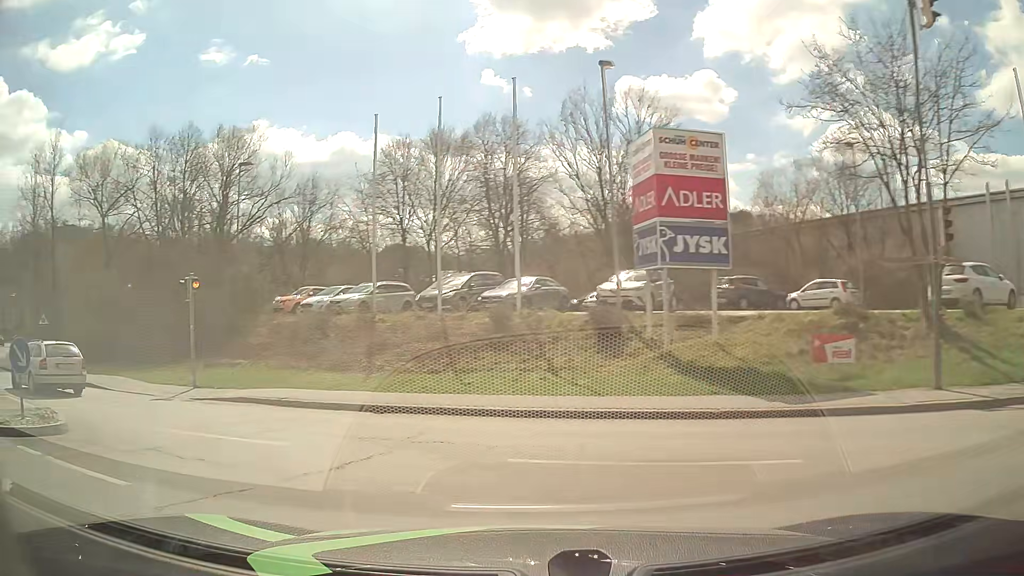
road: primary_link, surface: asphalt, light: Day
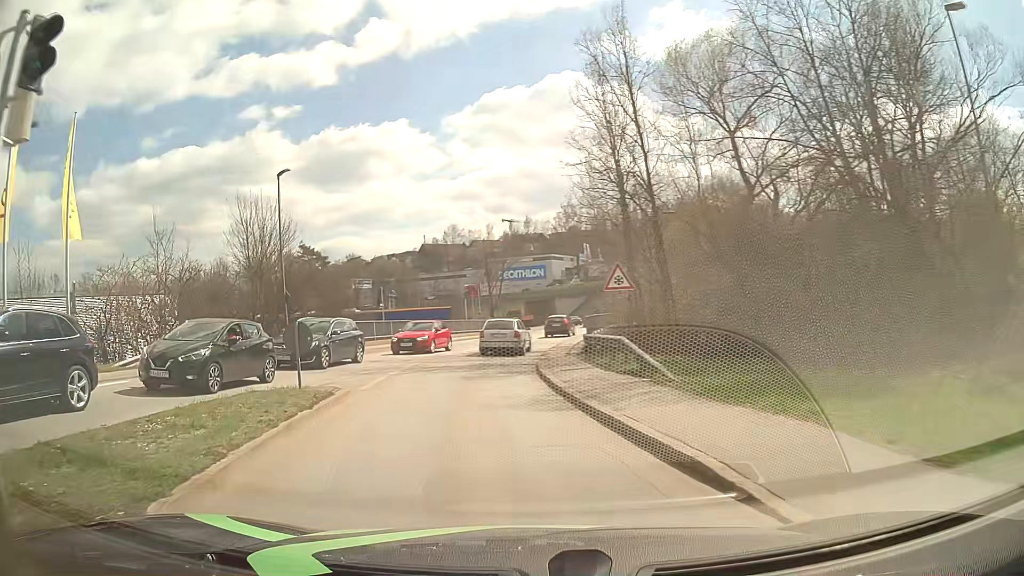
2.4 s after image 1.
(-8.9, +13.8) m; -57°
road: tertiary
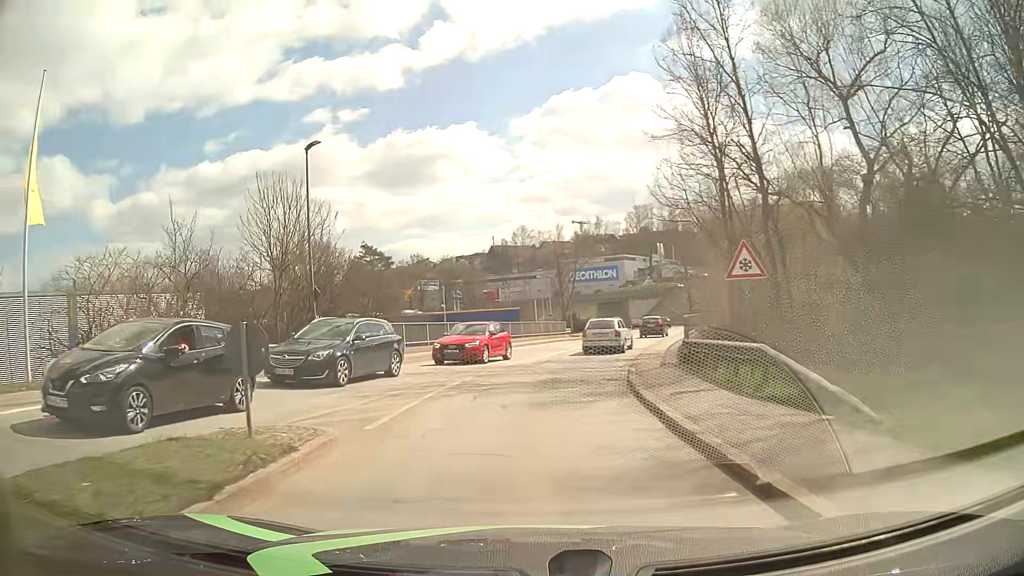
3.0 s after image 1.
(-0.3, +5.3) m; -6°
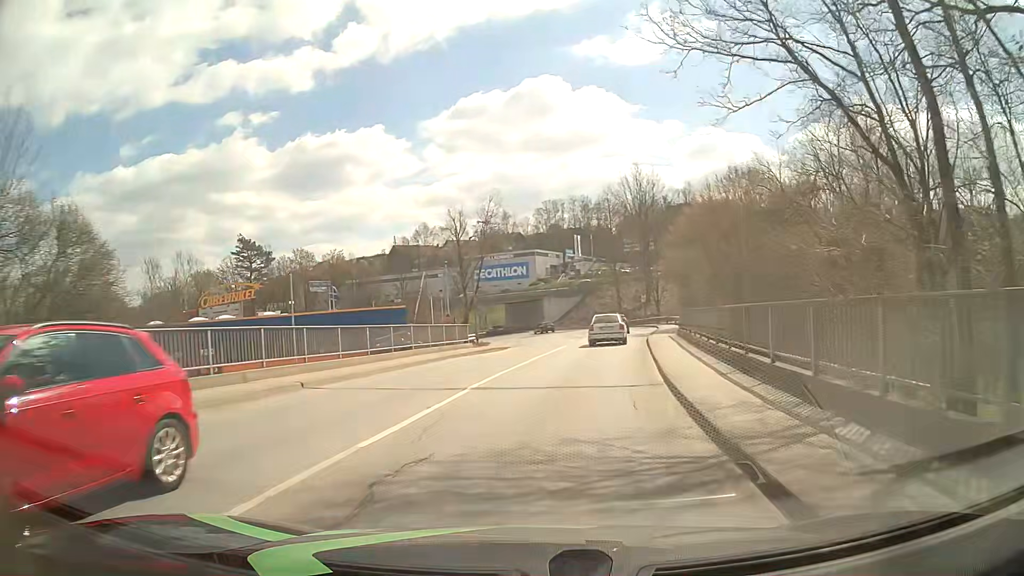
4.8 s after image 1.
(+0.8, +18.2) m; +9°
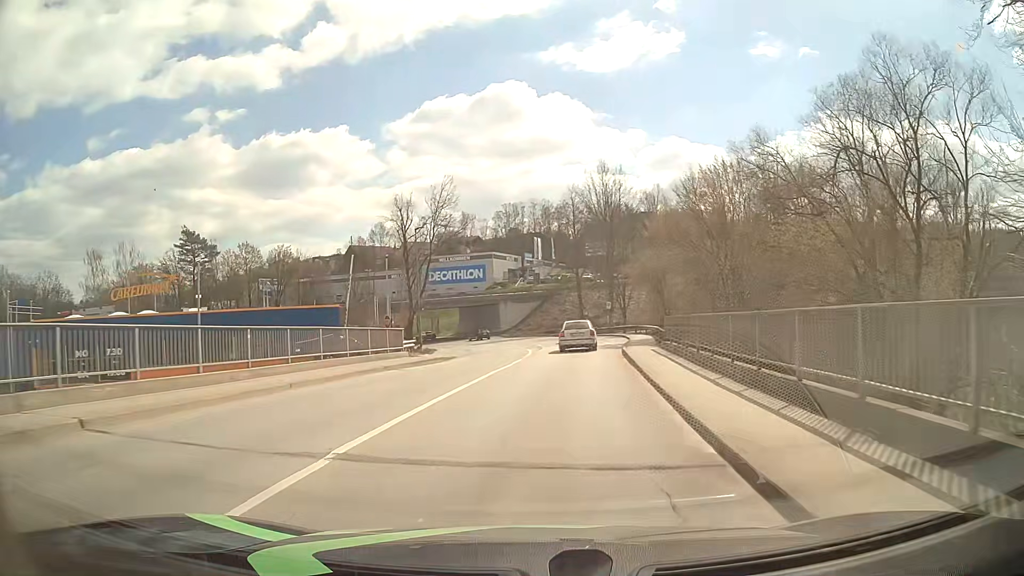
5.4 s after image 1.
(+0.1, +6.8) m; +2°
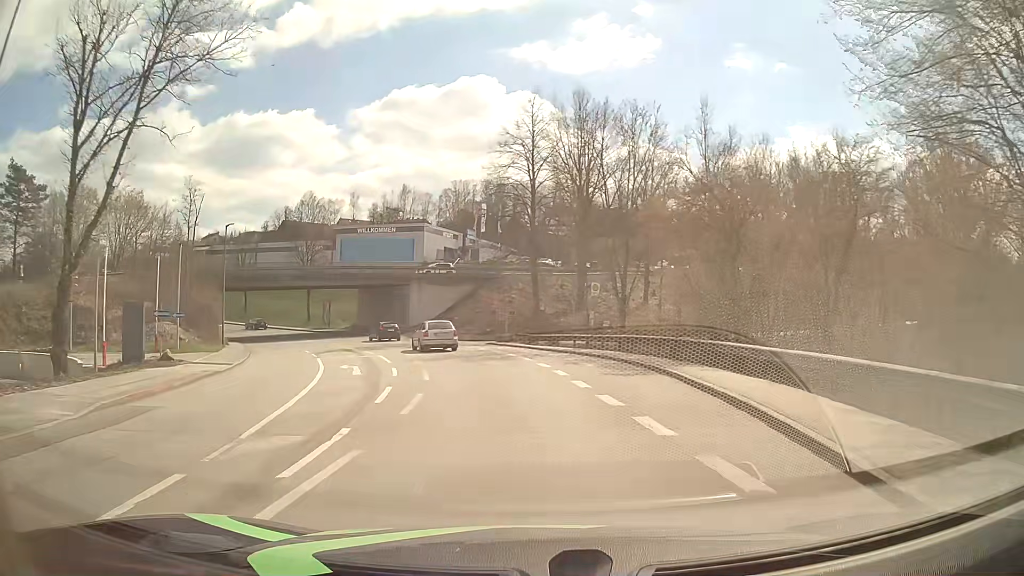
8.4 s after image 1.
(+2.7, +35.2) m; +5°
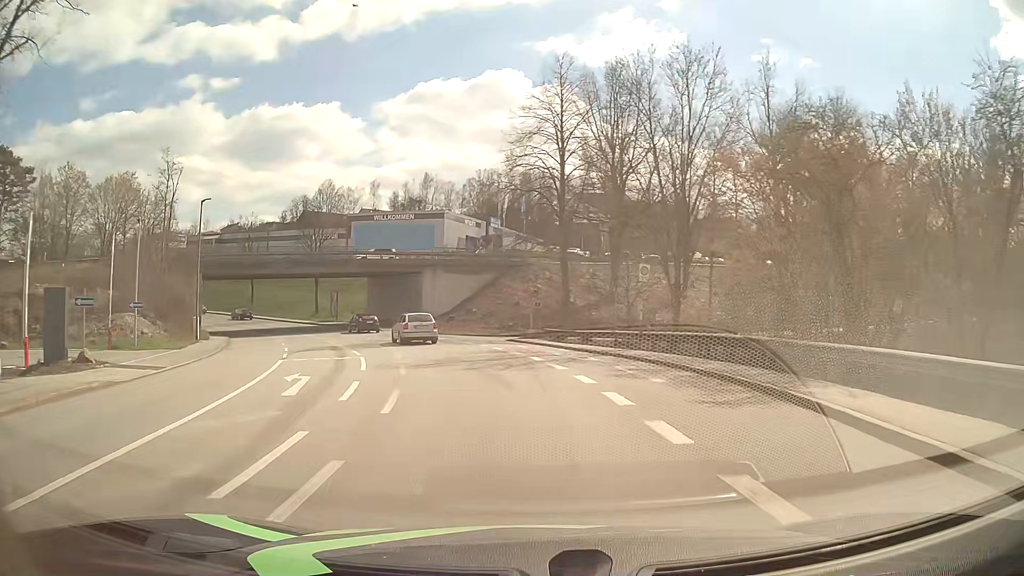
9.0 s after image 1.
(-0.1, +7.2) m; -2°
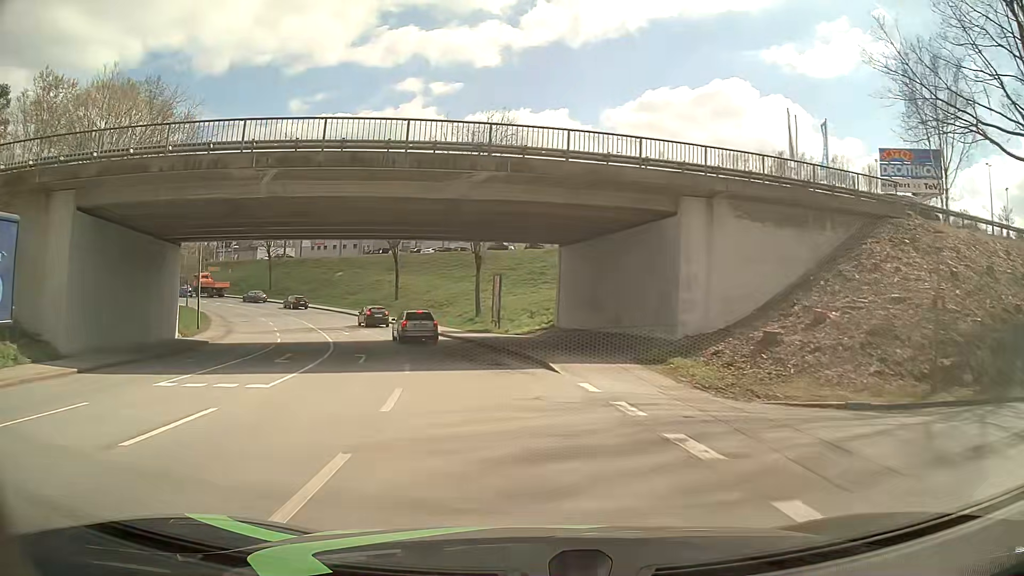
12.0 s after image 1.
(-6.1, +35.6) m; -20°
(0, +10) (-2, +20) (-4, +29) (-8, +39) (-12, +48) (-16, +57) (-22, +65) (-28, +73) (-36, +80) (-44, +86) m
